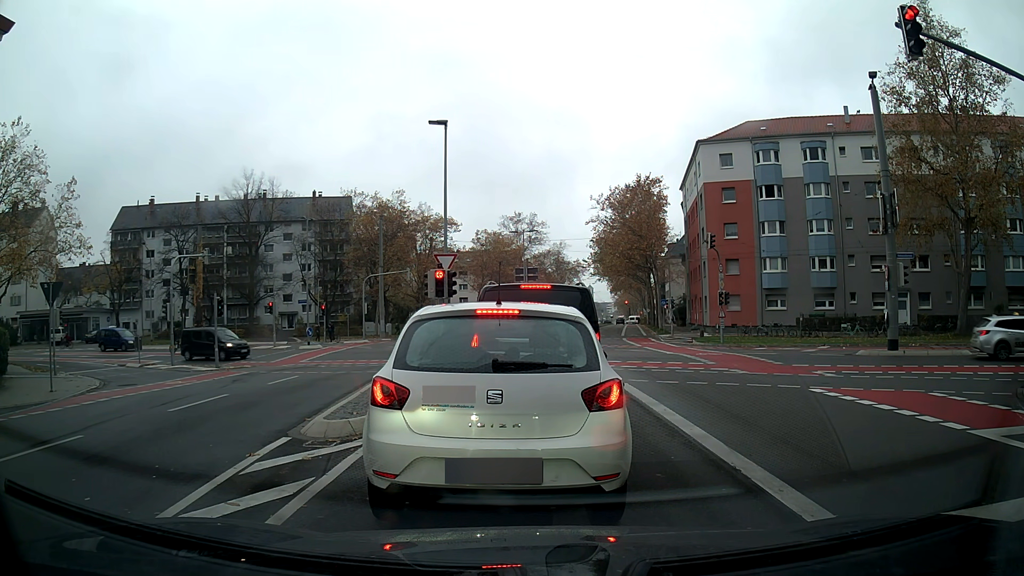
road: secondary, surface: asphalt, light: Day
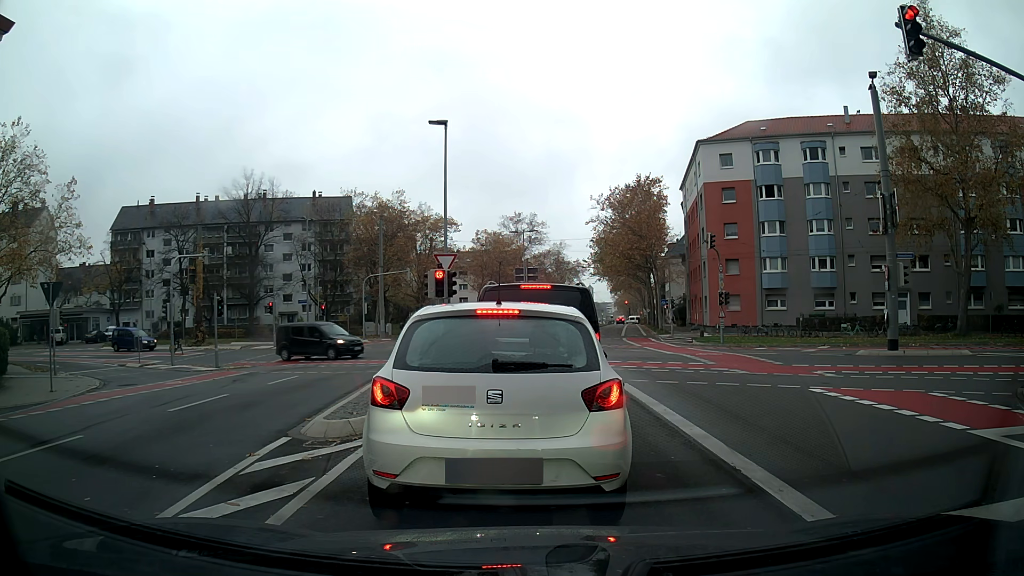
(0.0, 0.0) m; 0°
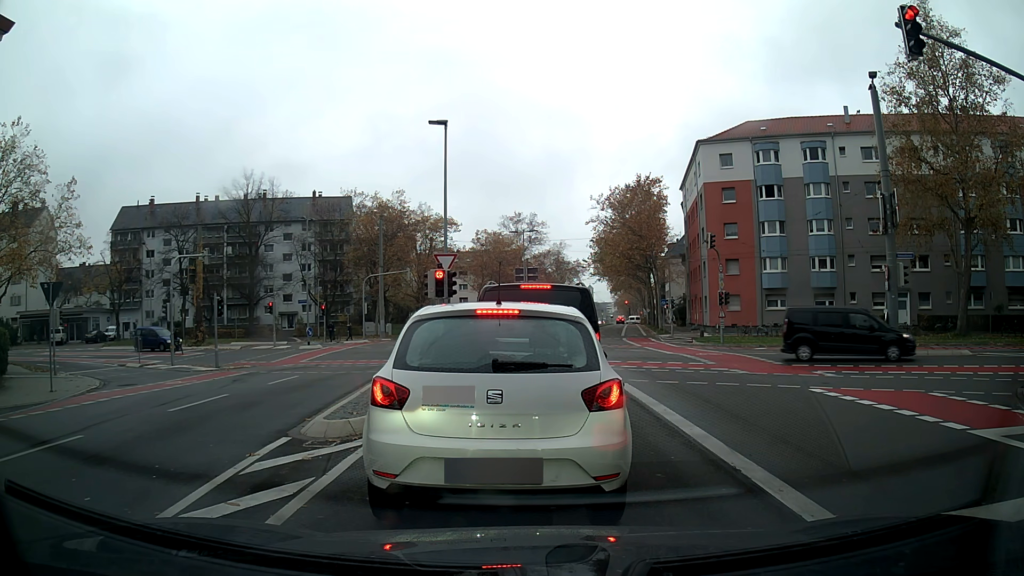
(0.0, 0.0) m; 0°
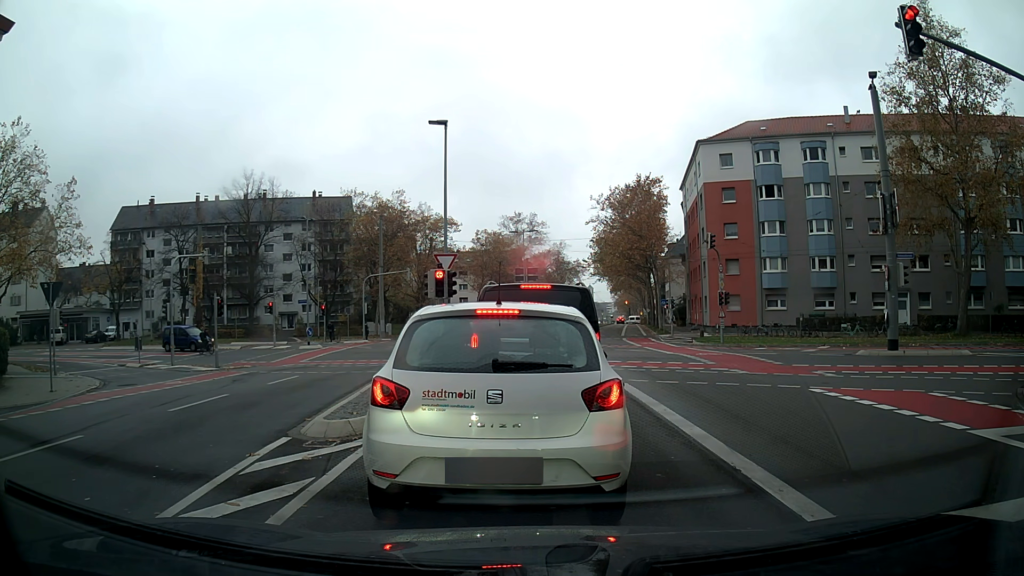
(0.0, 0.0) m; 0°
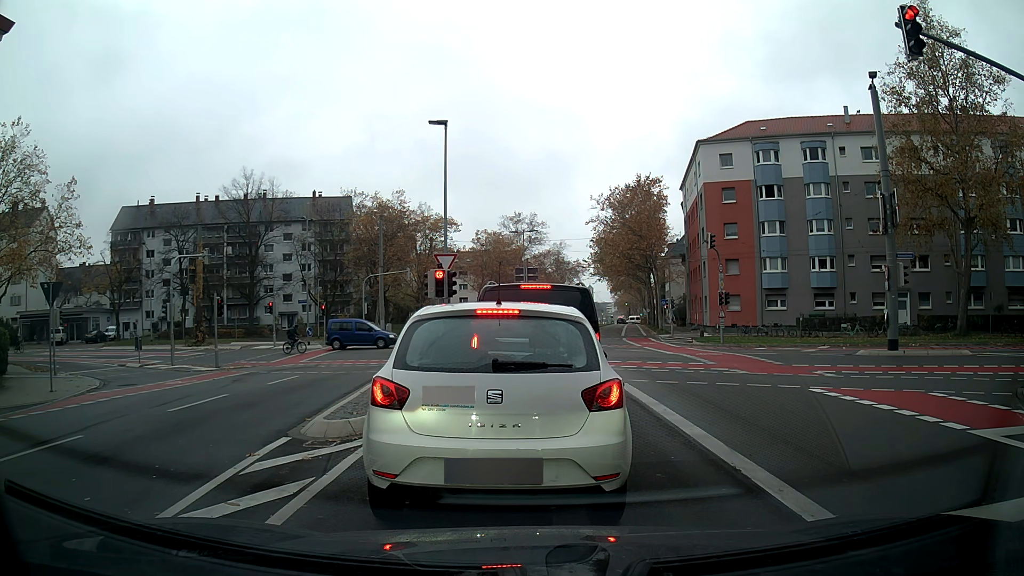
(0.0, 0.0) m; 0°
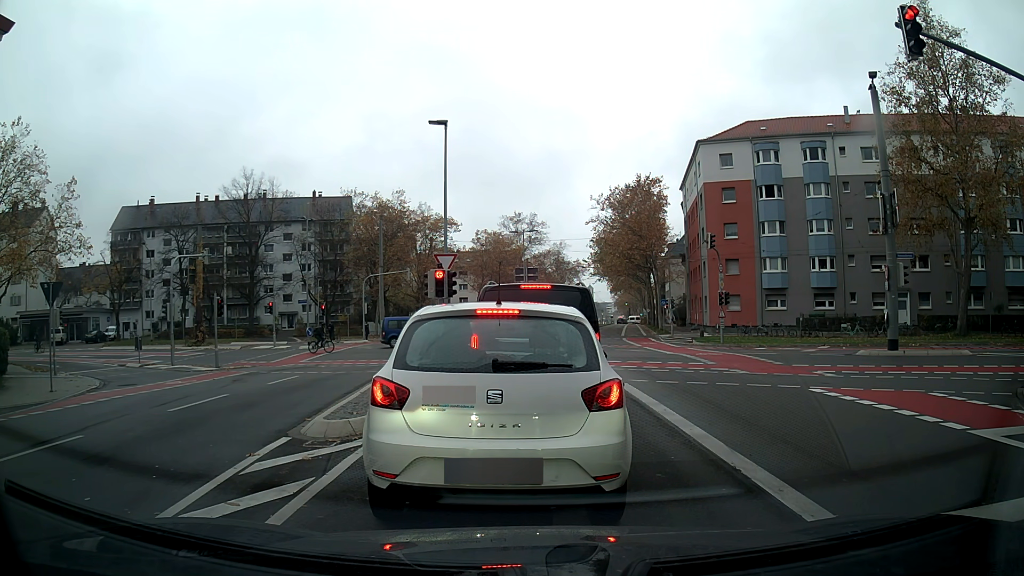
(0.0, 0.0) m; 0°
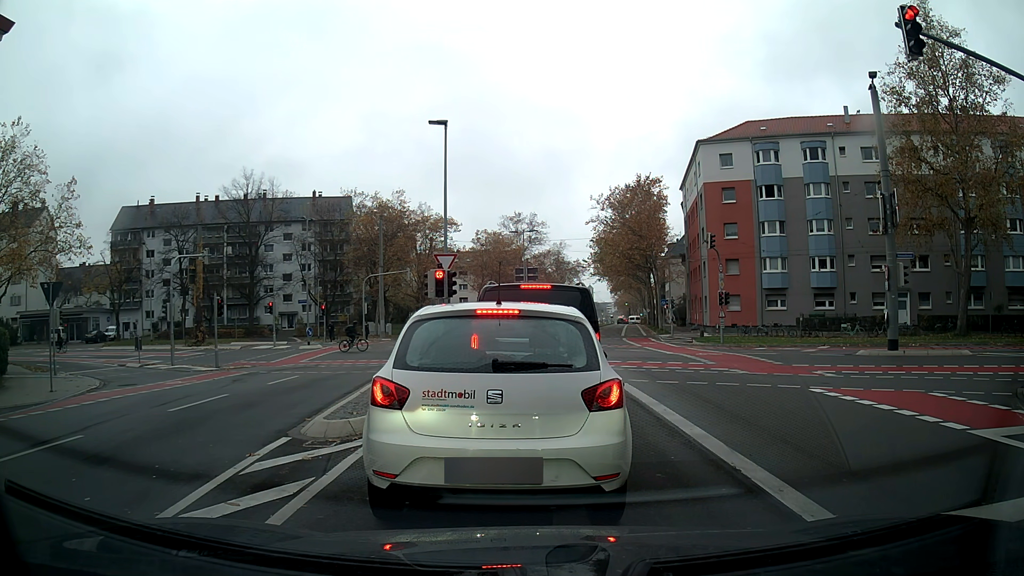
(0.0, 0.0) m; 0°
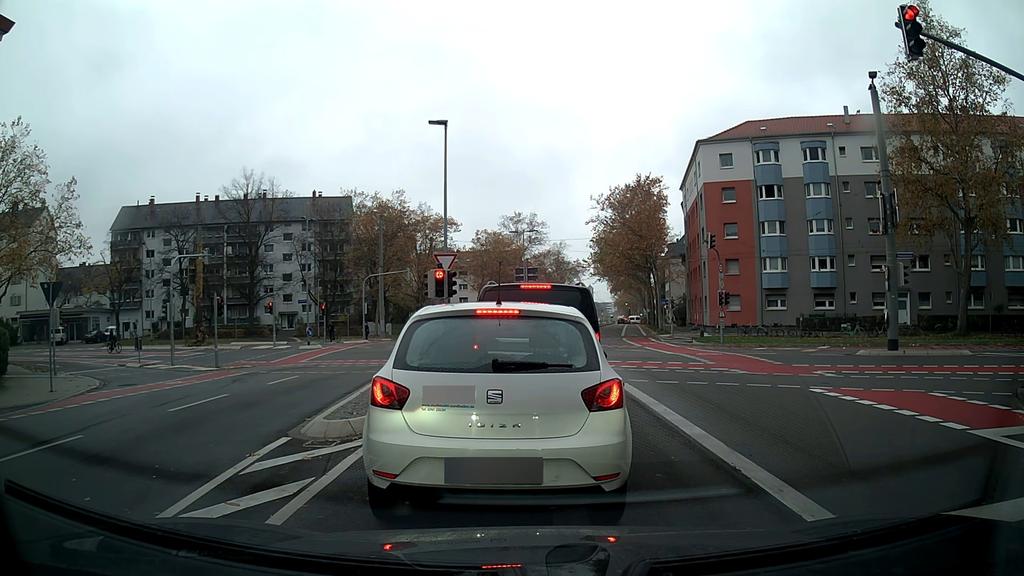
(0.0, 0.0) m; 0°
